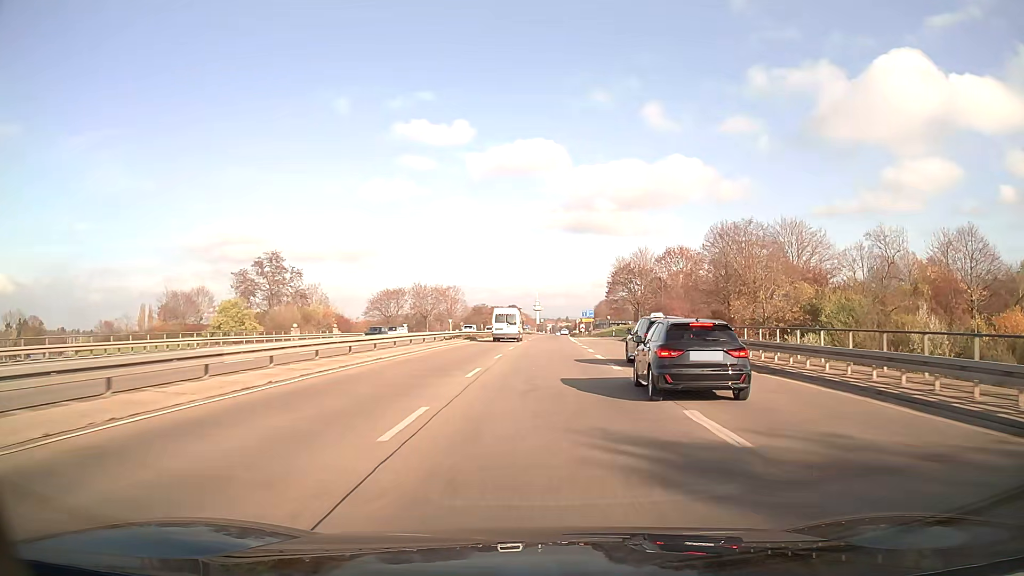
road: trunk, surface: asphalt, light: Day
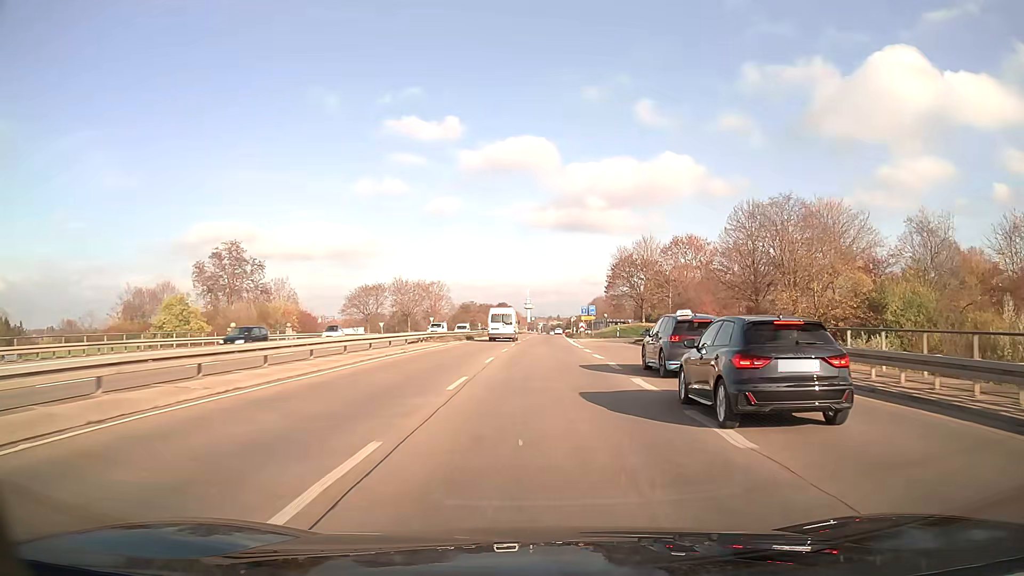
(+0.1, +12.2) m; +1°
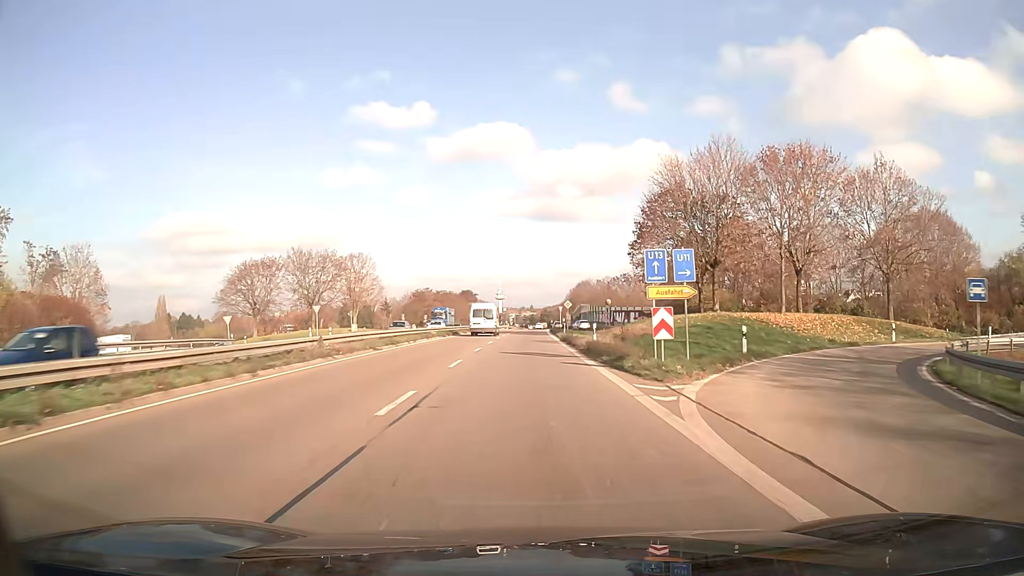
(+1.0, +48.9) m; +2°
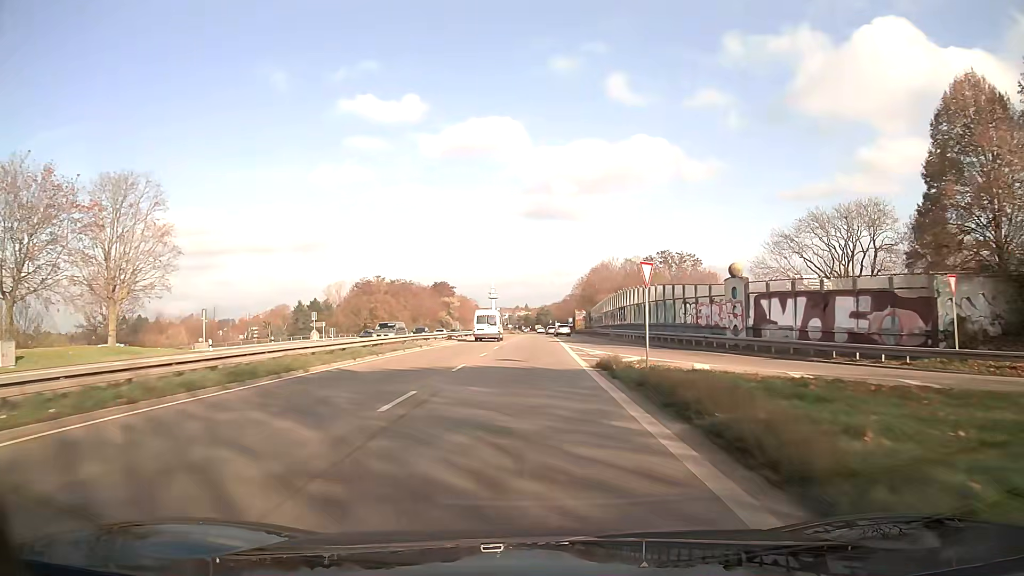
(+0.2, +61.8) m; +1°
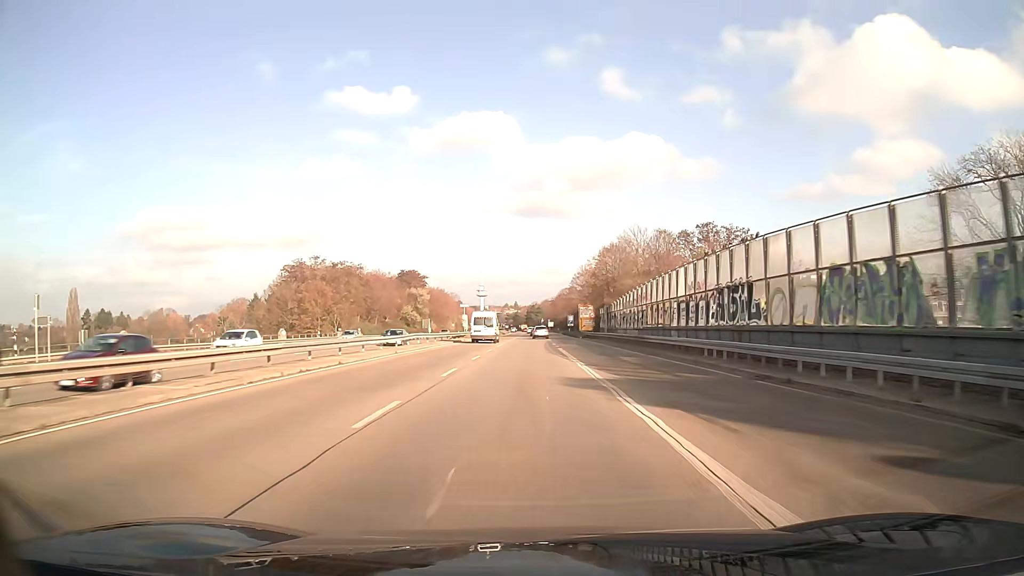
(+0.3, +37.3) m; +1°
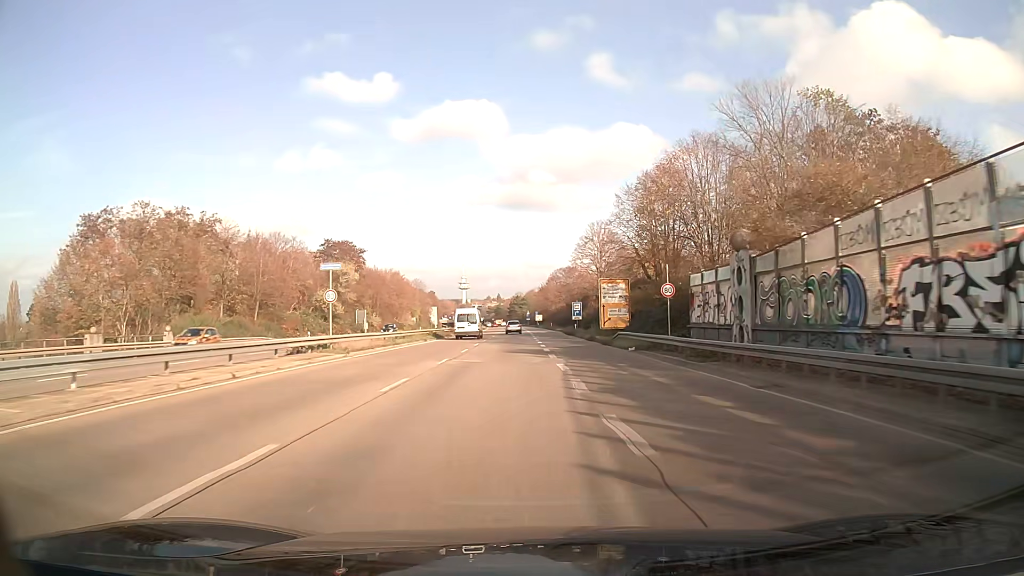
(+0.5, +49.3) m; +1°
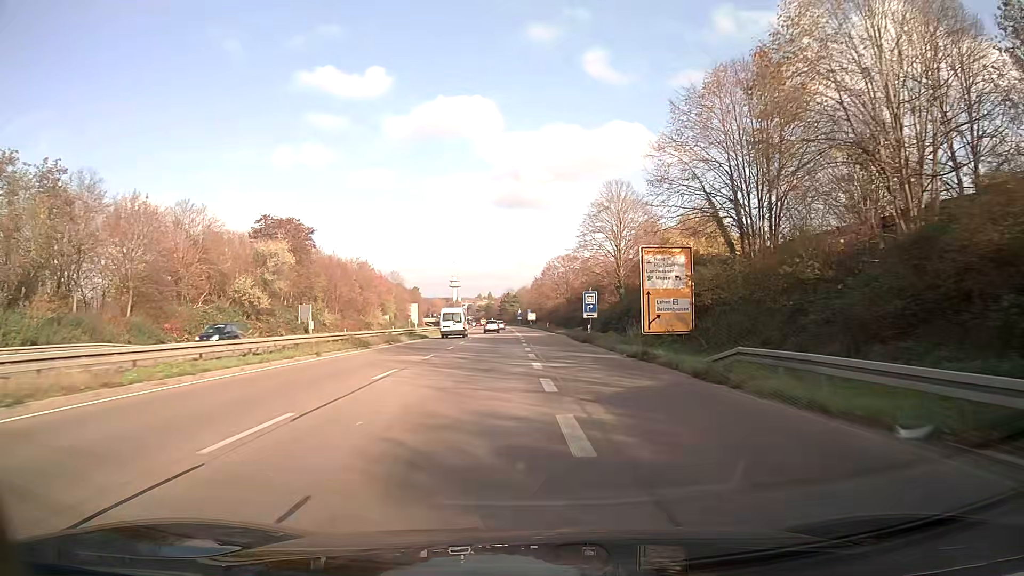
(+0.1, +24.4) m; +1°
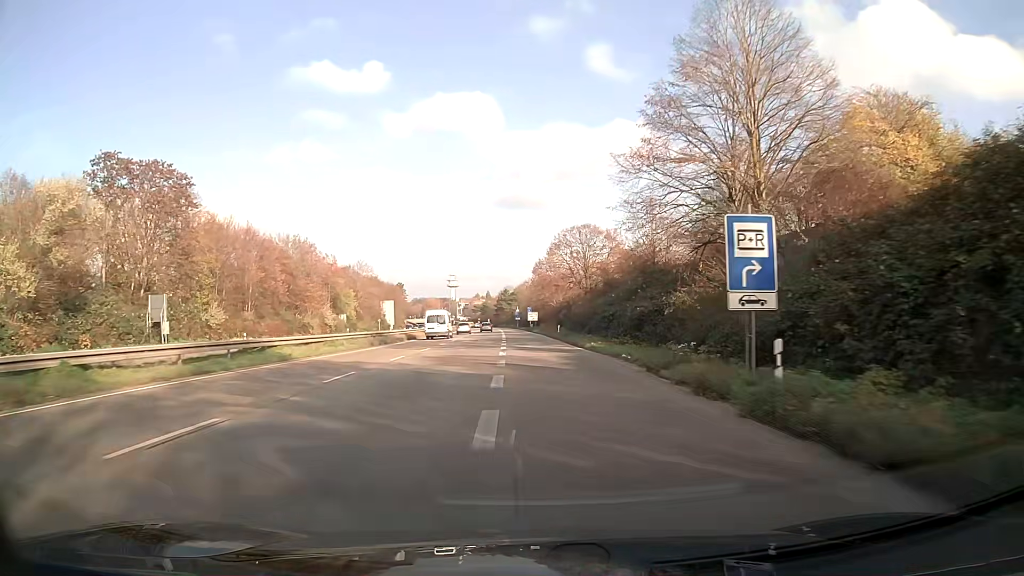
(0.0, +36.4) m; 0°
